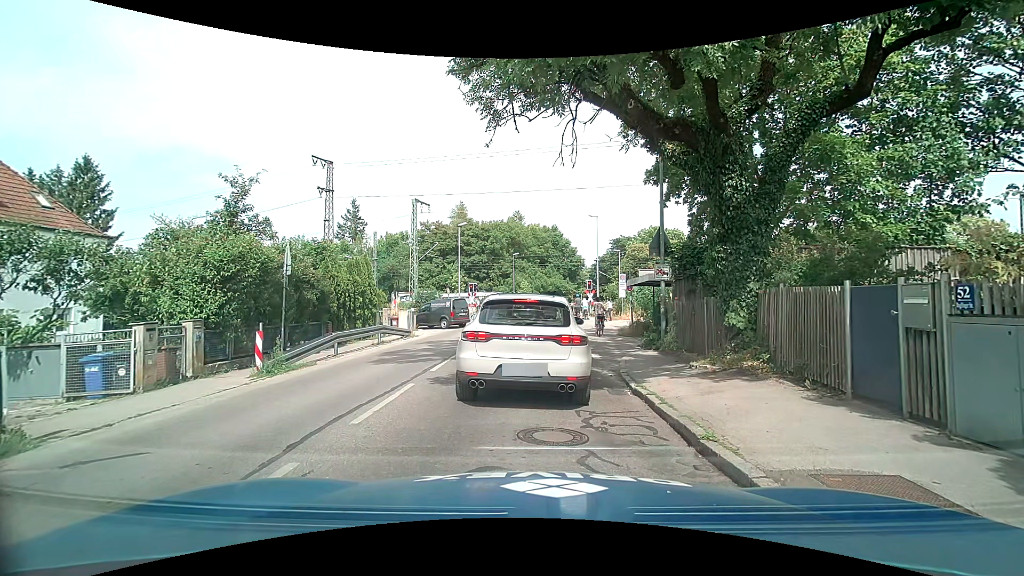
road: tertiary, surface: asphalt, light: Day
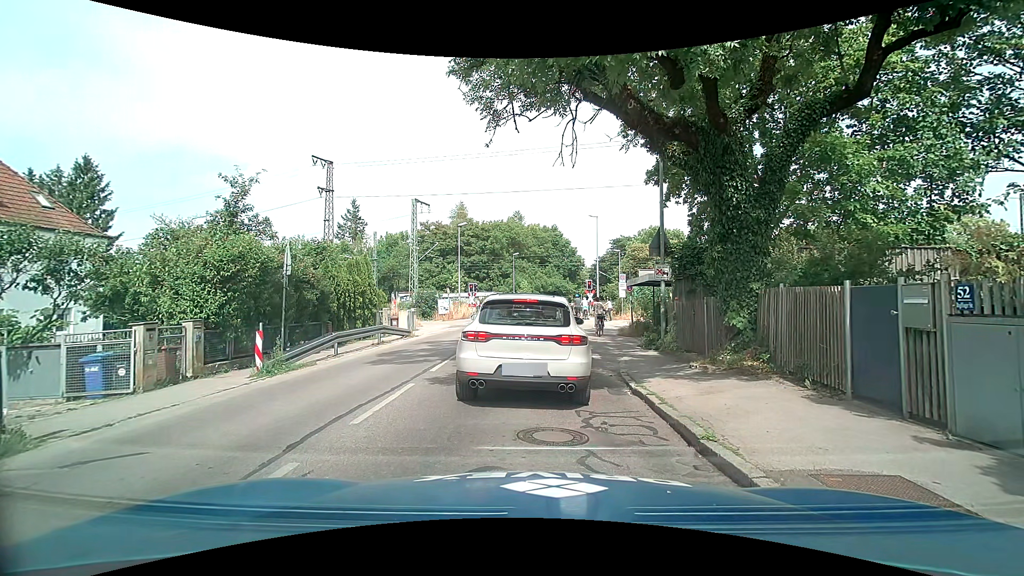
(0.0, 0.0) m; 0°
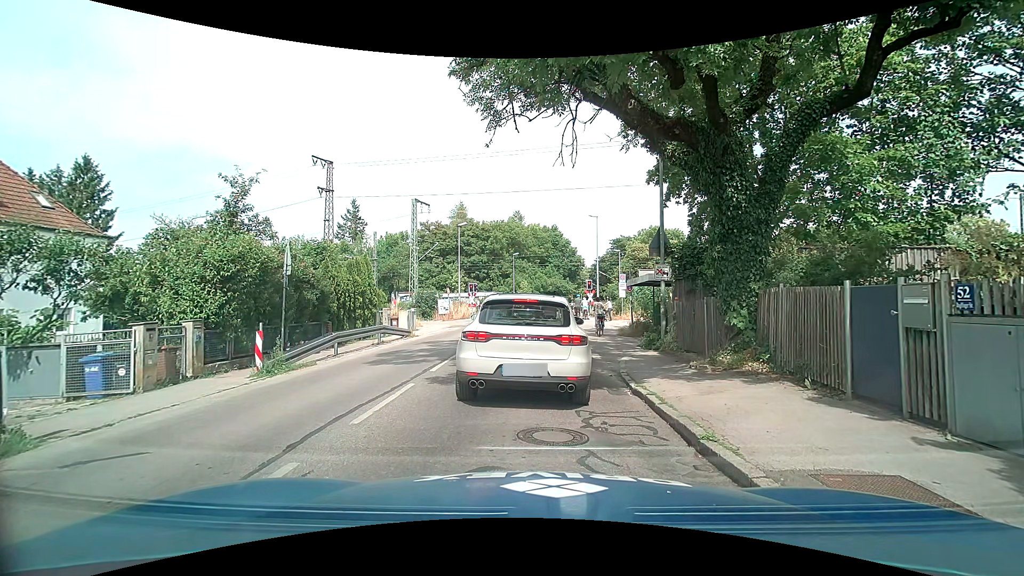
(0.0, 0.0) m; 0°
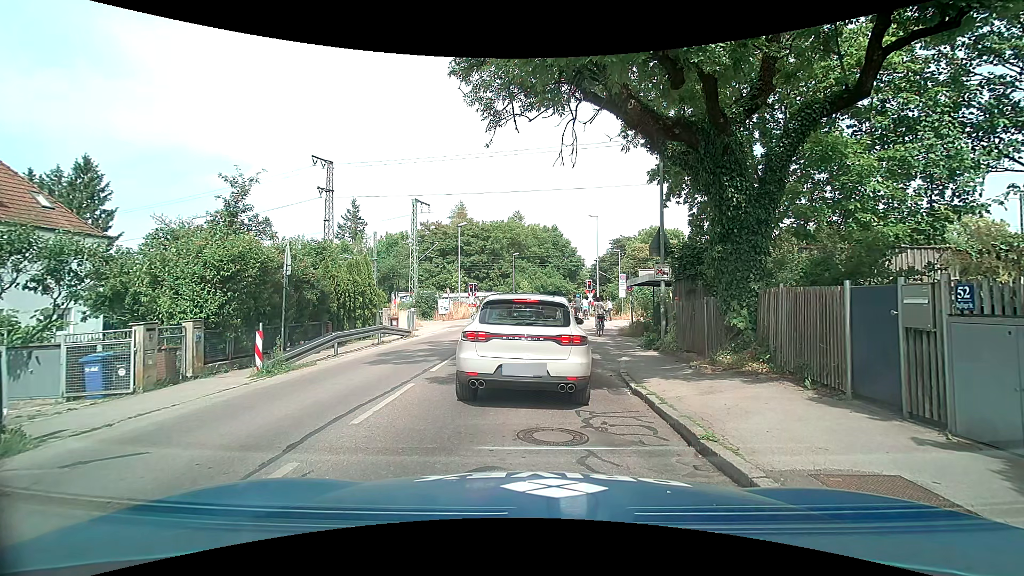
(0.0, 0.0) m; 0°
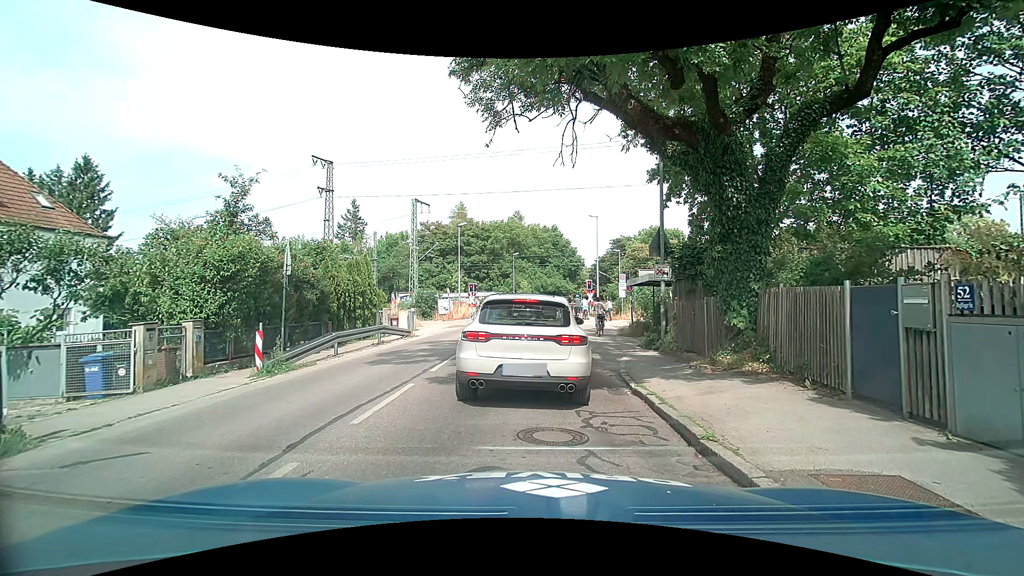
(0.0, 0.0) m; 0°
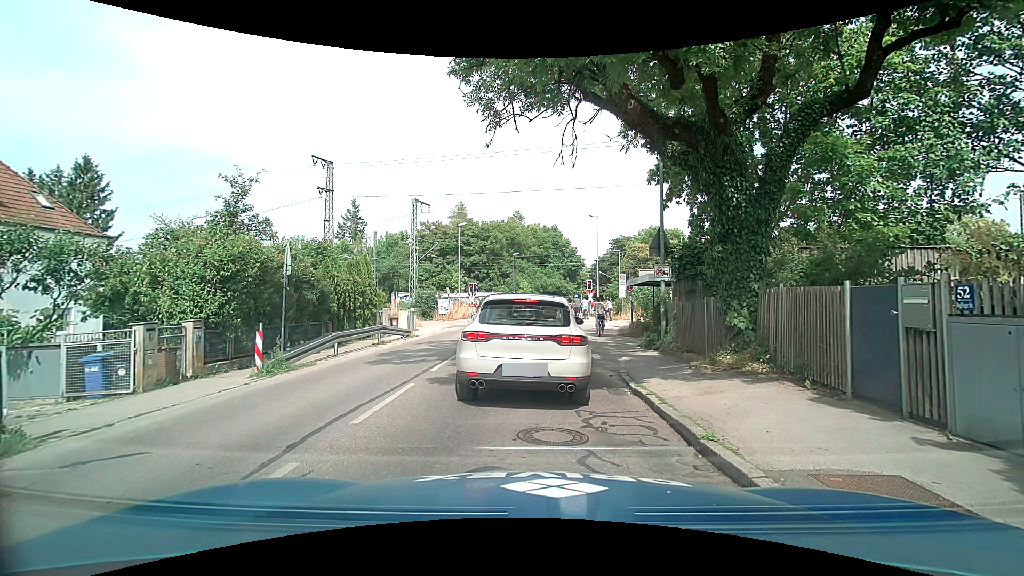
(0.0, 0.0) m; 0°
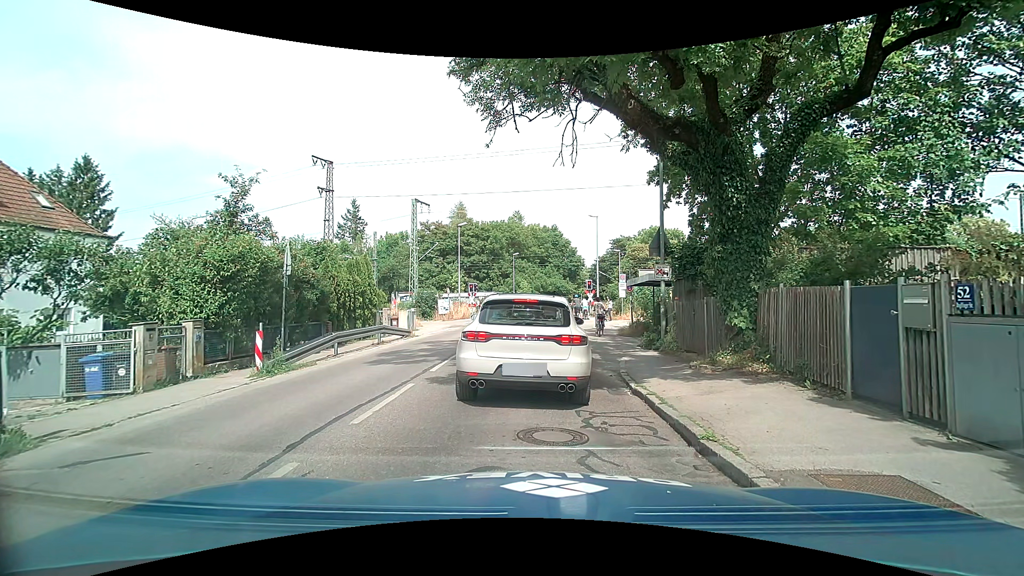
(0.0, 0.0) m; 0°
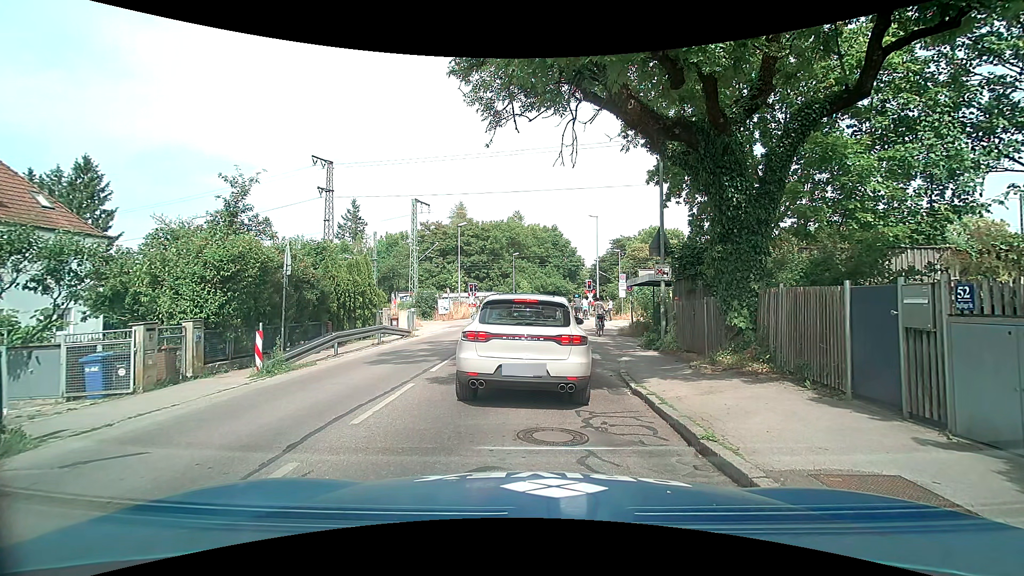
(0.0, 0.0) m; 0°
